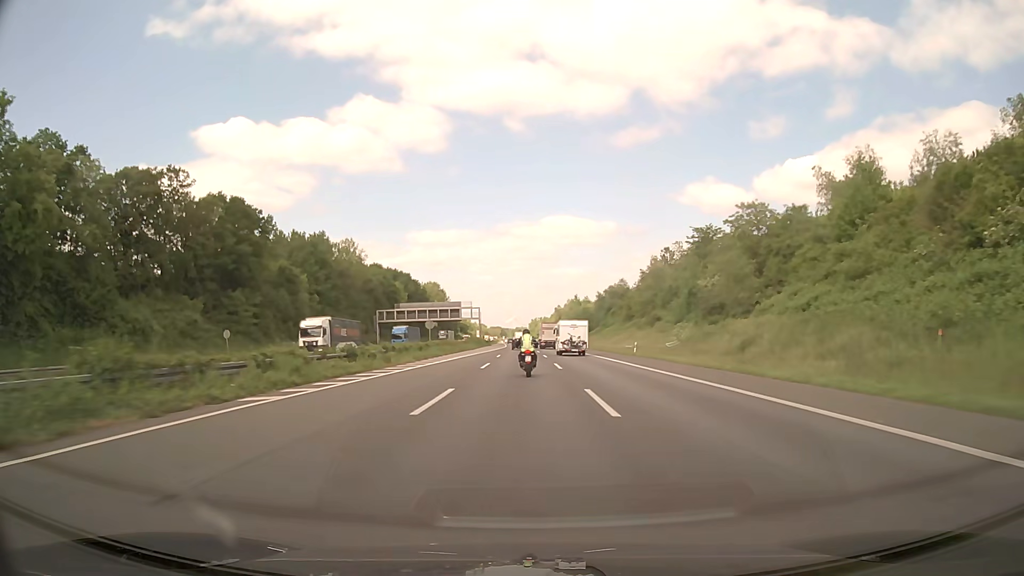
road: motorway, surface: asphalt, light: Day
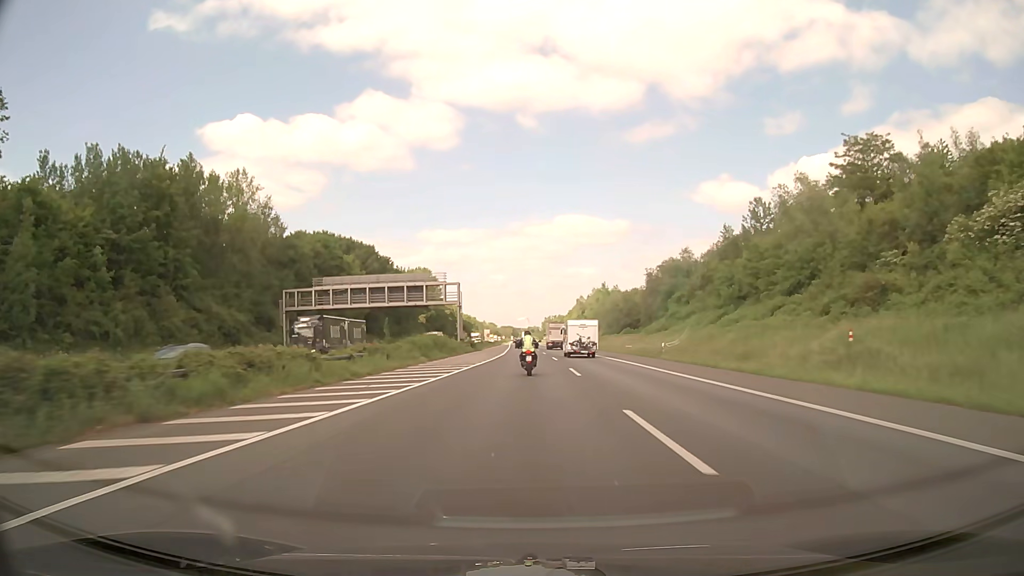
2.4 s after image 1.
(-0.8, +60.8) m; -1°
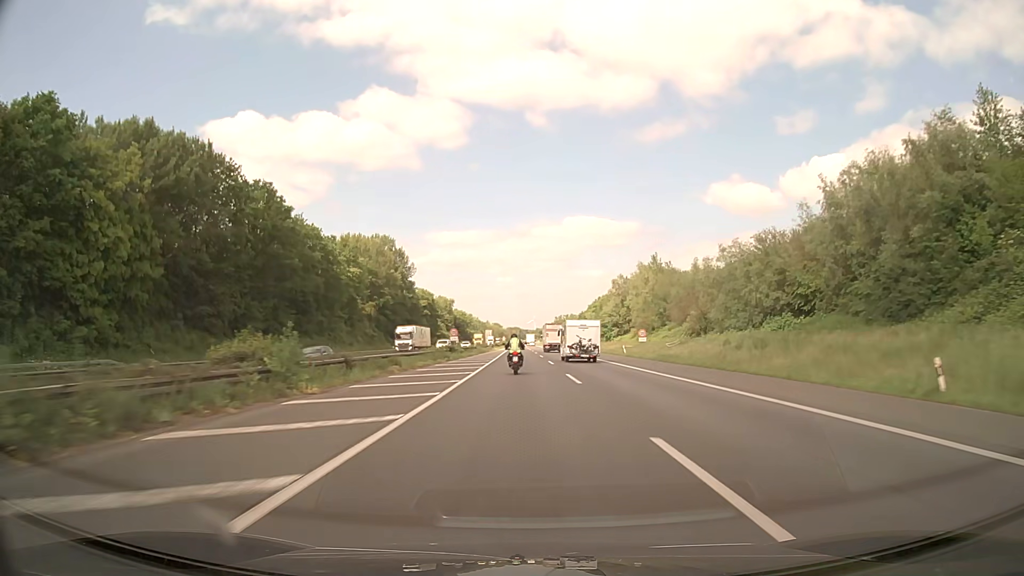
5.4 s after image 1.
(-0.6, +77.9) m; -1°
(0, +10) (0, +20) (0, +30) (0, +40) (0, +50) (0, +60) (-1, +70) (-1, +80) (-1, +90) (-1, +100) m
